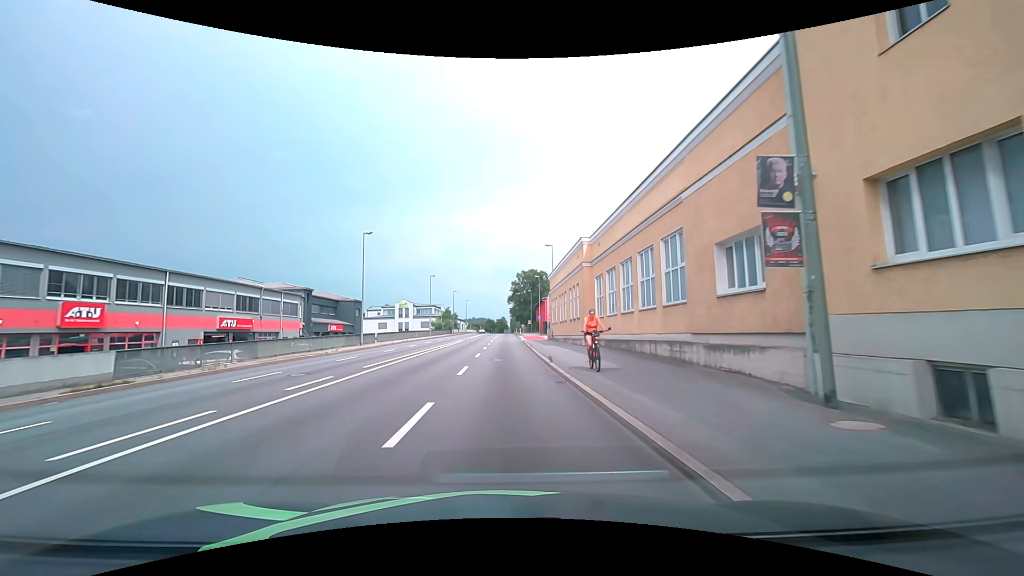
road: primary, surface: asphalt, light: Day
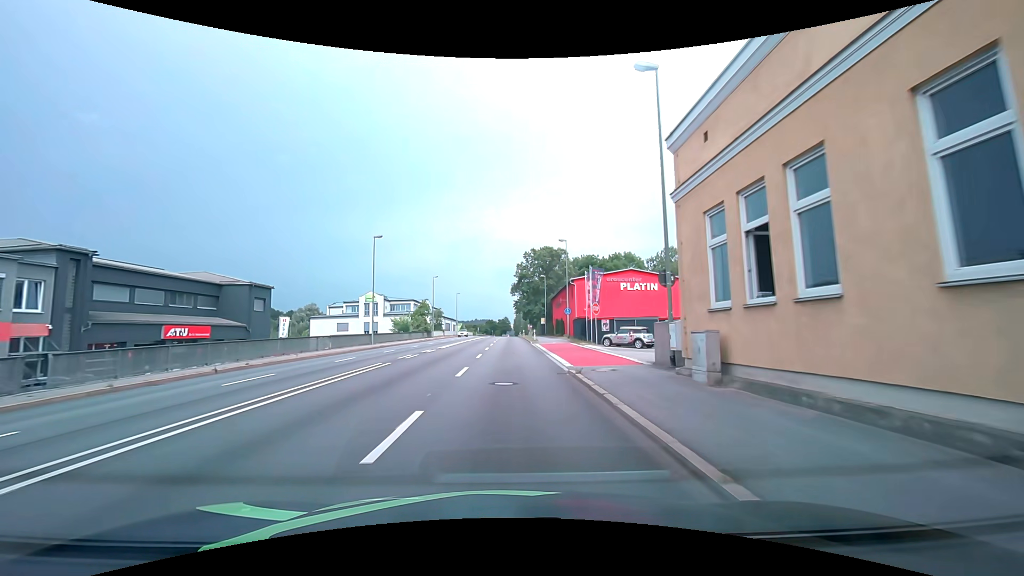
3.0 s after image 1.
(-0.3, +37.3) m; 0°
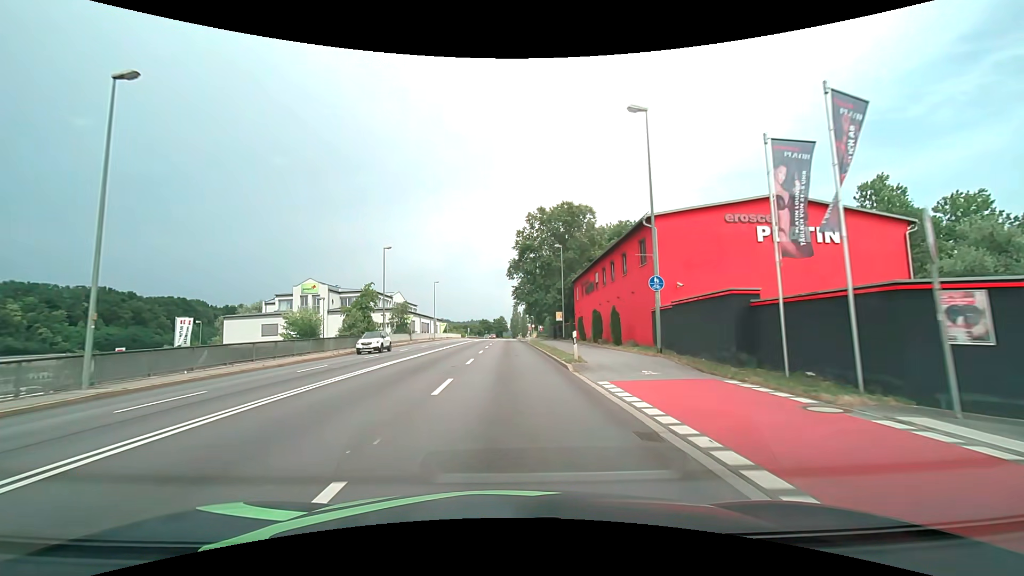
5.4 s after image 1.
(-0.1, +30.9) m; 0°
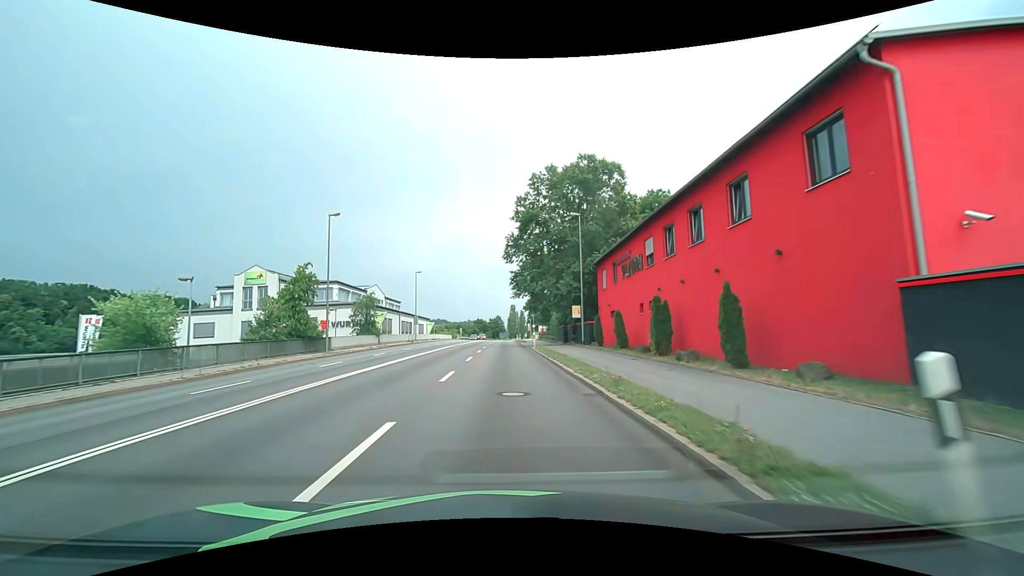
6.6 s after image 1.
(+0.1, +15.3) m; 0°
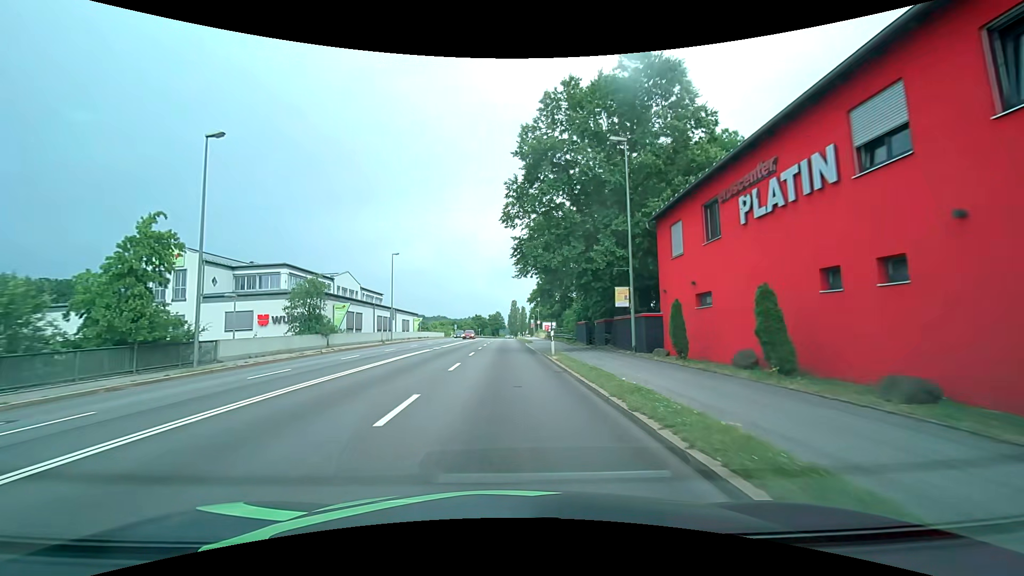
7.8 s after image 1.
(0.0, +15.1) m; 0°
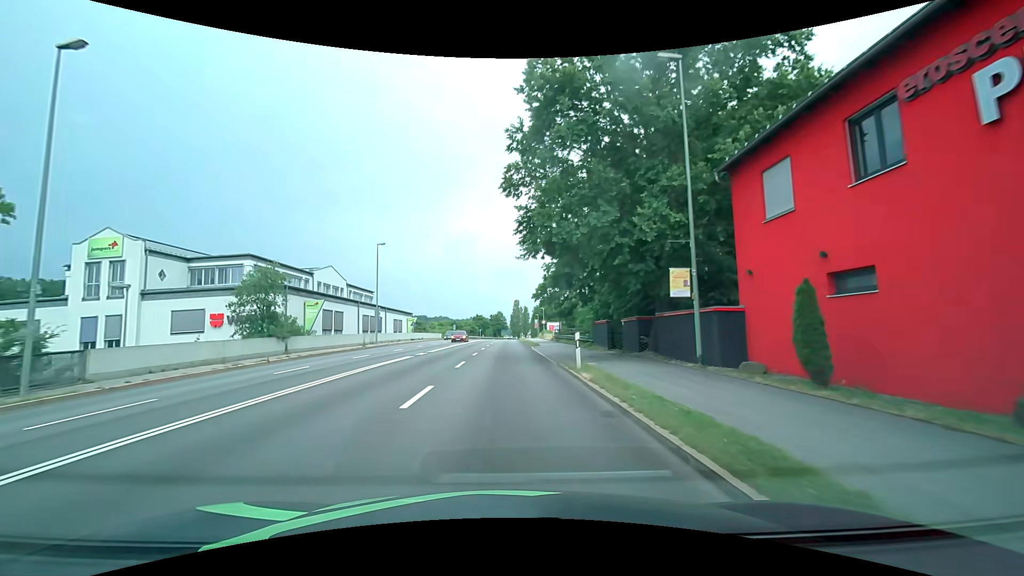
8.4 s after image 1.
(0.0, +7.4) m; 0°
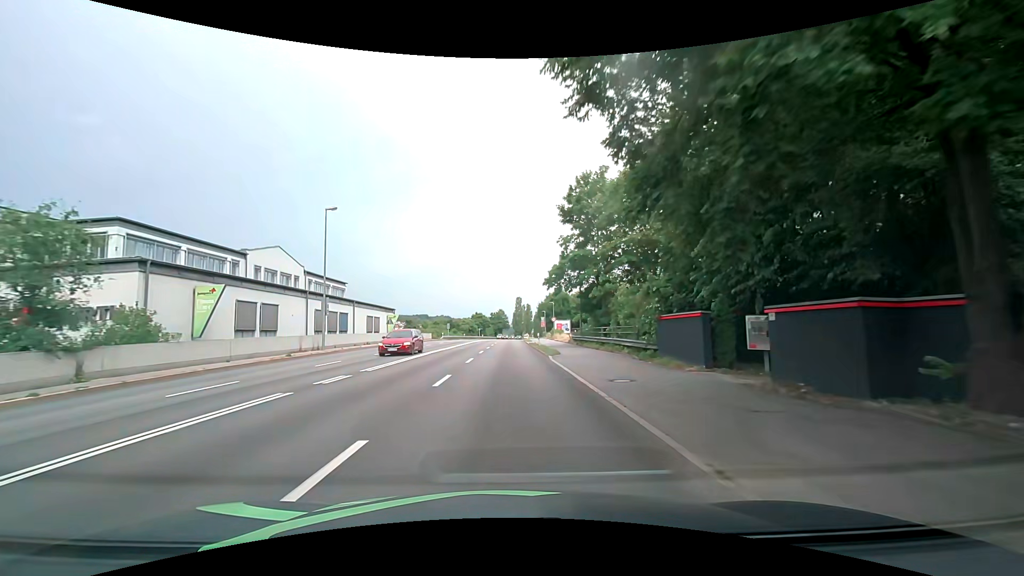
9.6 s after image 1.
(-0.1, +14.7) m; 0°
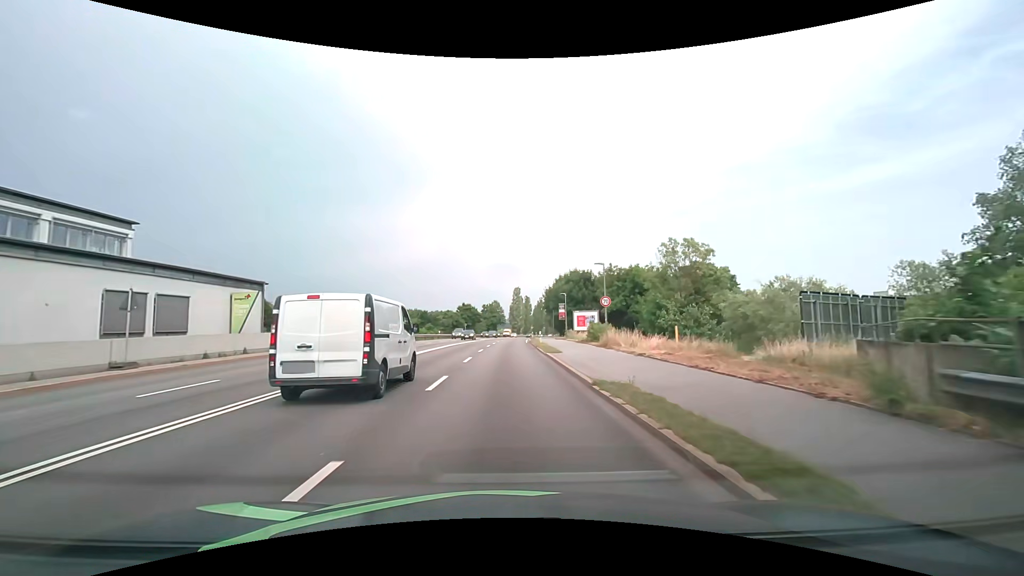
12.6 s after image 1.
(0.0, +37.3) m; 0°
(0, +10) (0, +20) (0, +30) (0, +40) (+1, +50) (+1, +60) (+1, +70) (+2, +80) (+2, +90) (+3, +100) m
